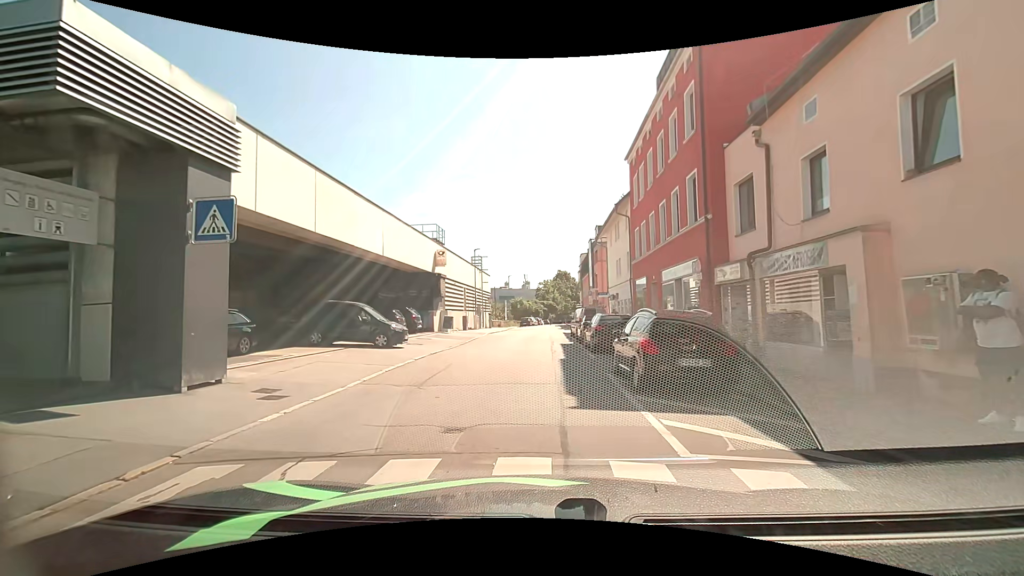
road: residential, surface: asphalt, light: Day
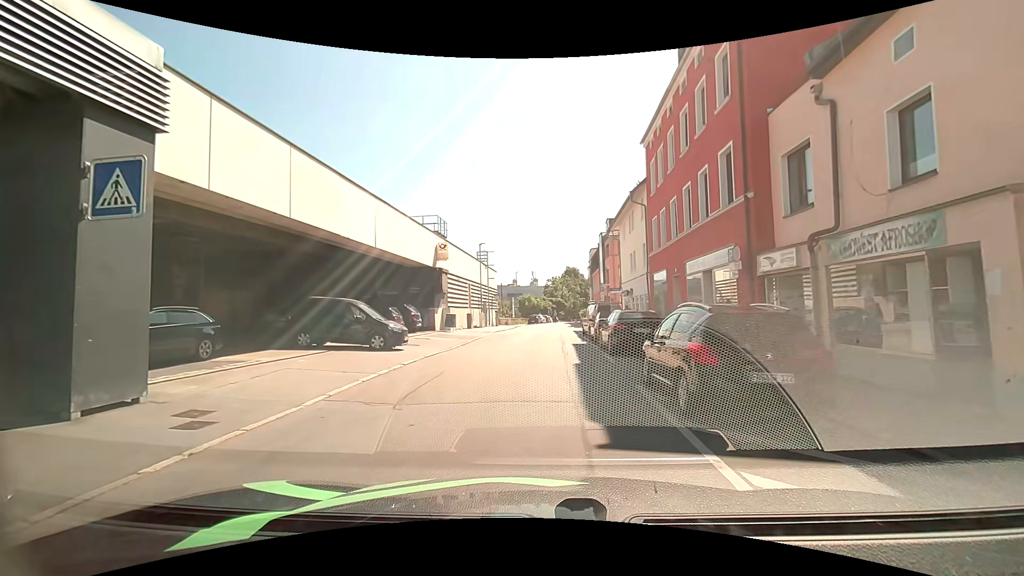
(0.0, +2.4) m; 0°
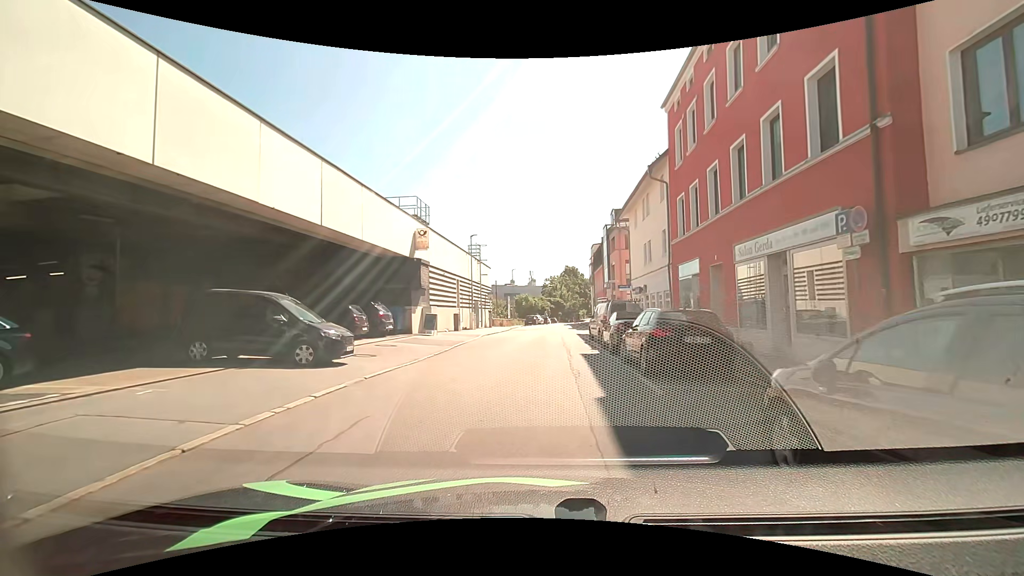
(-0.1, +5.3) m; -2°
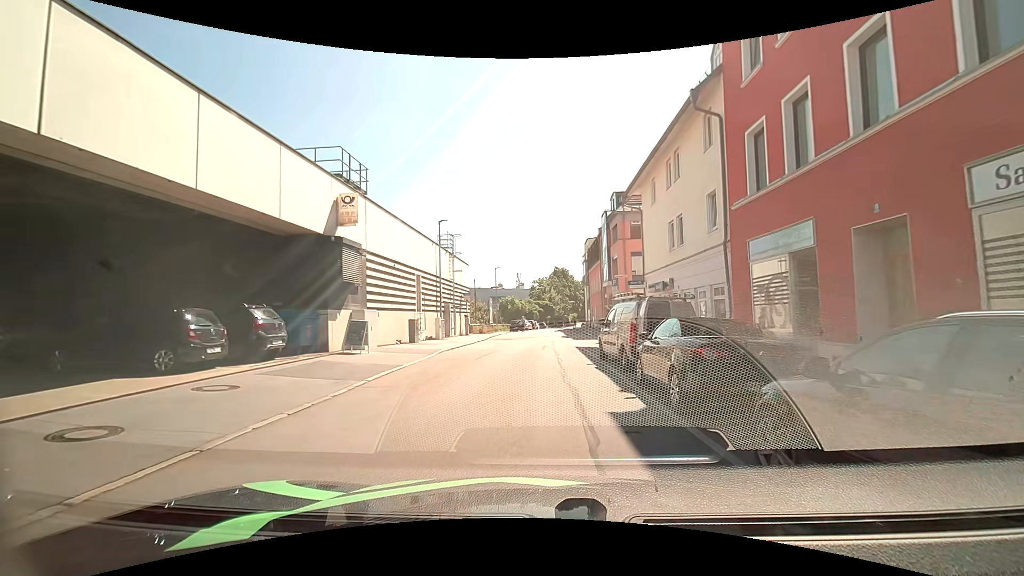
(+0.3, +8.9) m; +2°
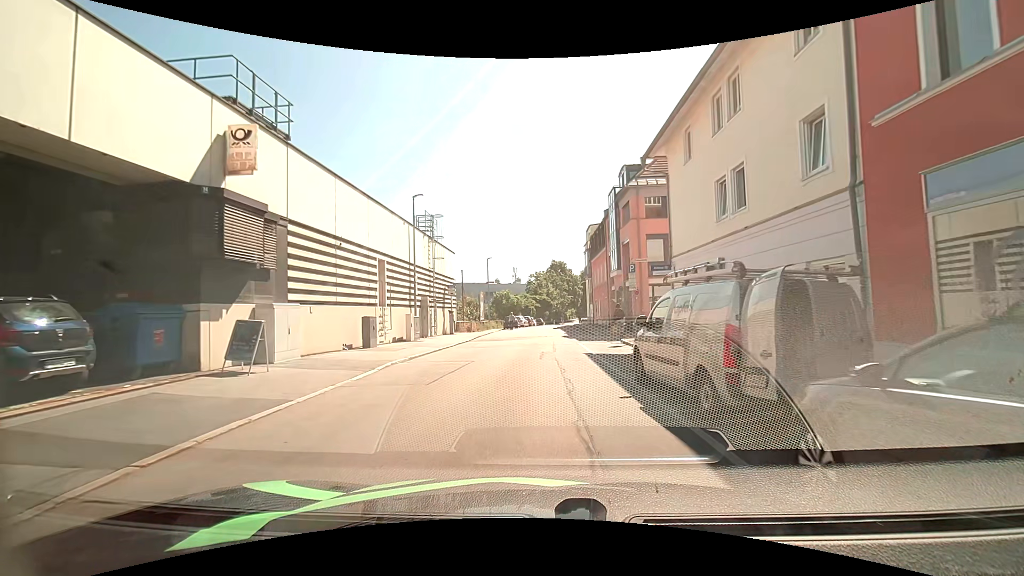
(+0.1, +6.3) m; -1°
